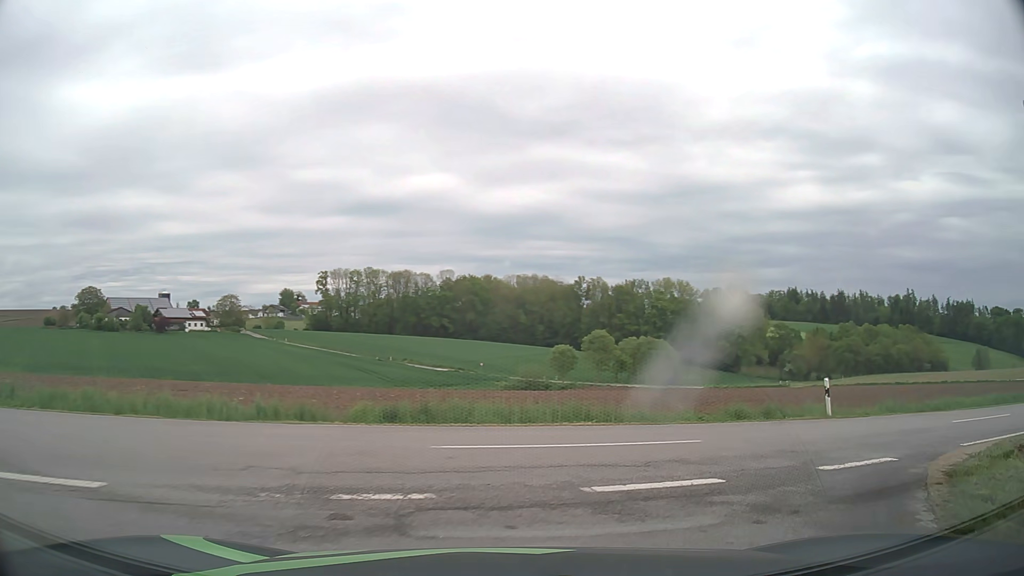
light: Day
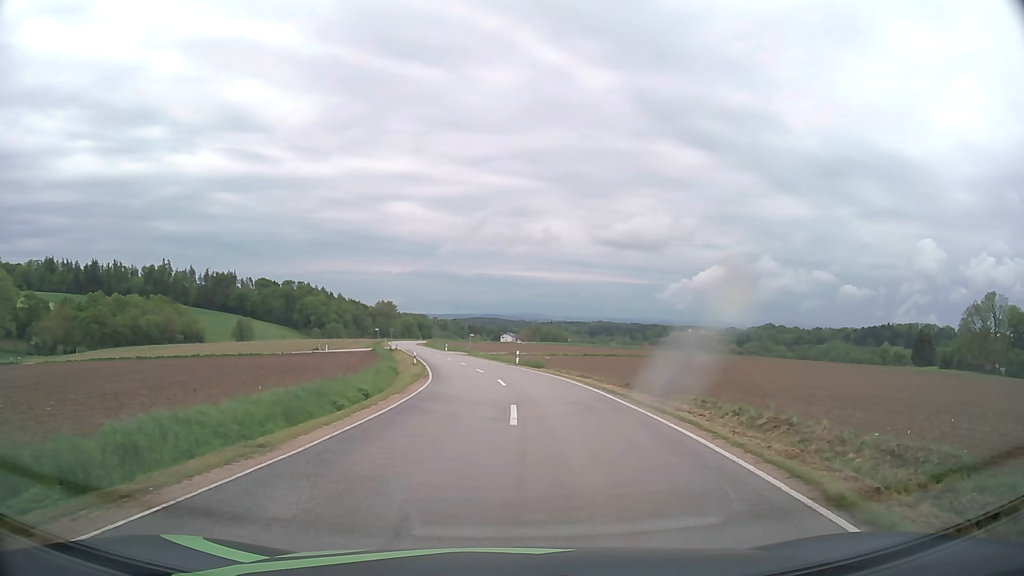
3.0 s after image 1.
(+9.6, +13.5) m; +65°
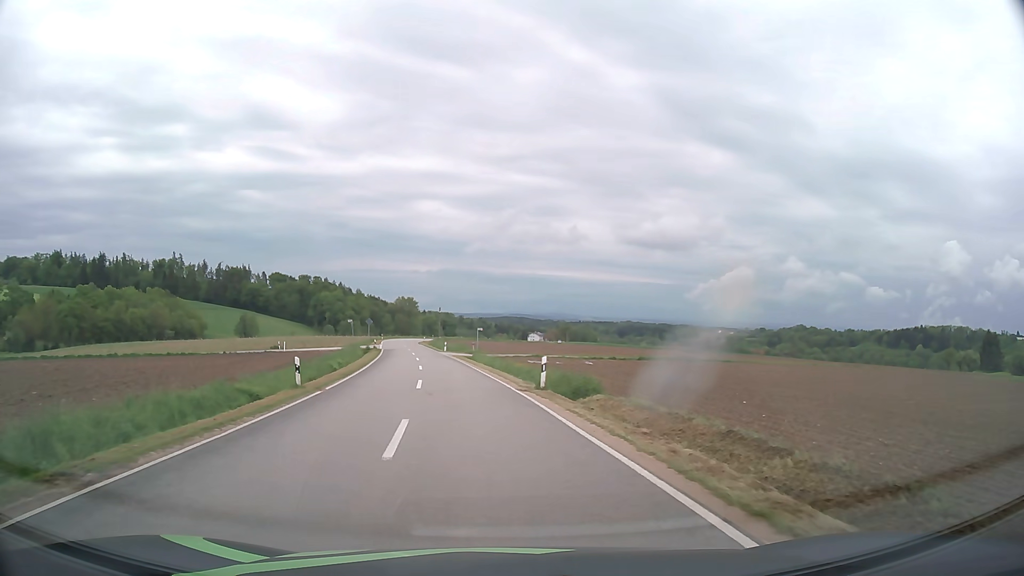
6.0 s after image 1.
(+1.0, +28.3) m; -1°
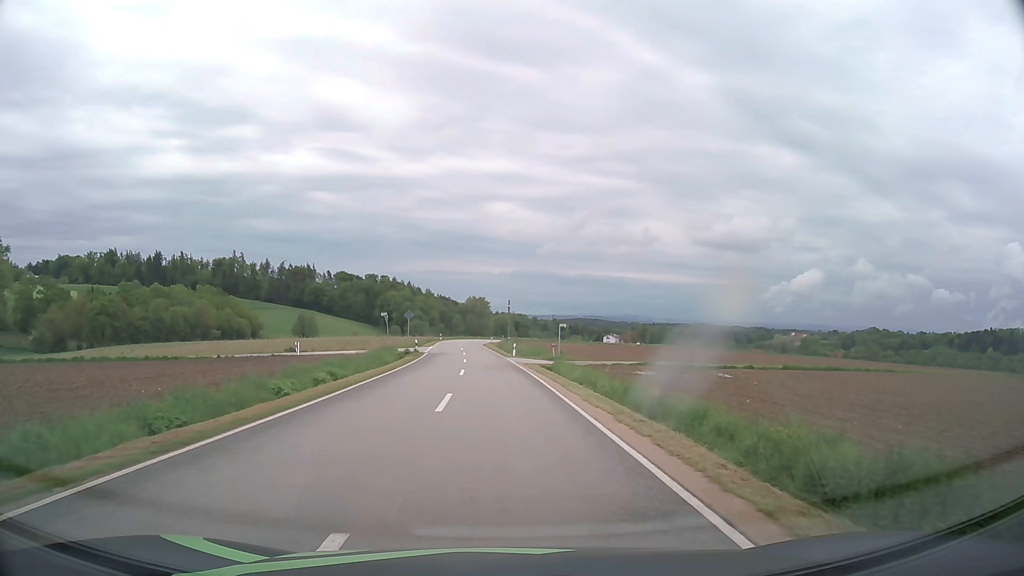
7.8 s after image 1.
(-1.3, +19.3) m; -7°
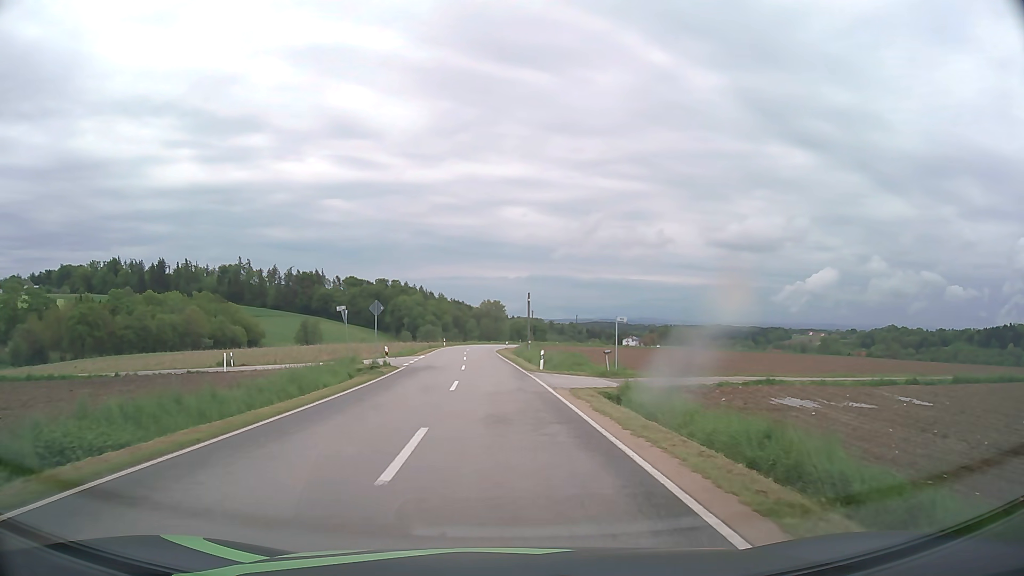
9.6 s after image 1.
(-0.3, +18.4) m; -1°
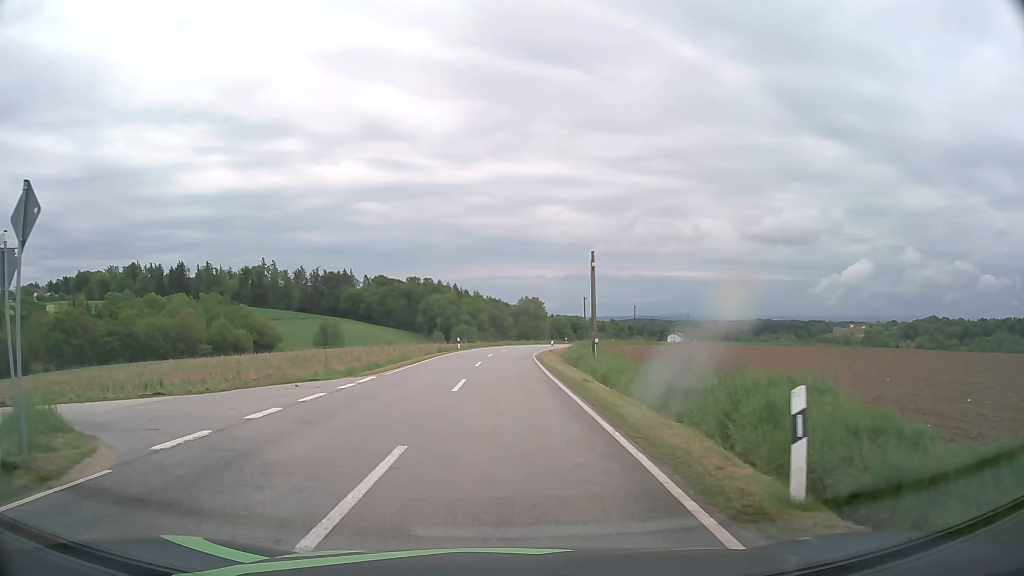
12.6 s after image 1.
(-0.3, +26.3) m; -2°
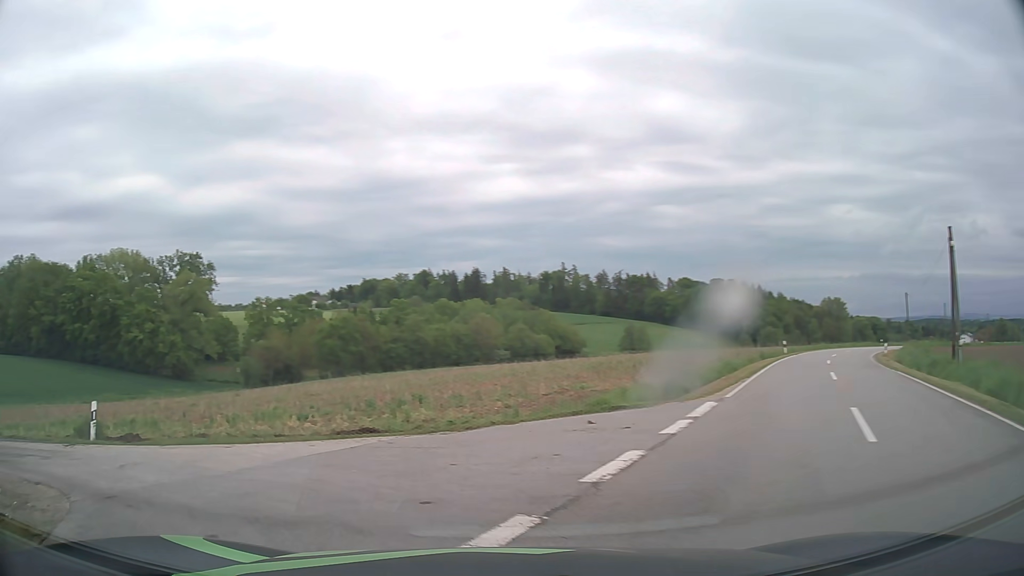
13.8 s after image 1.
(-1.3, +7.3) m; -27°
